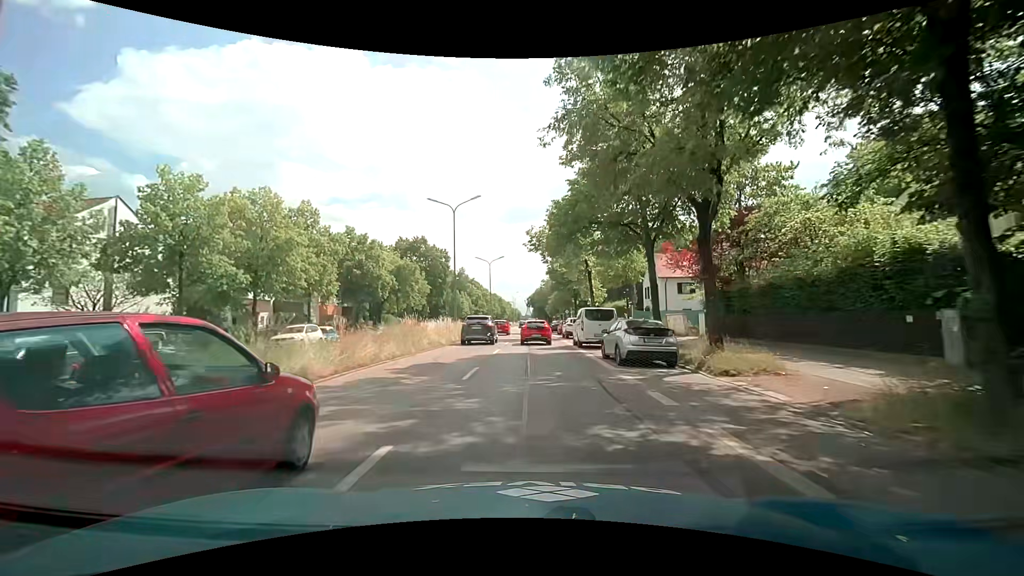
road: primary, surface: asphalt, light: Day
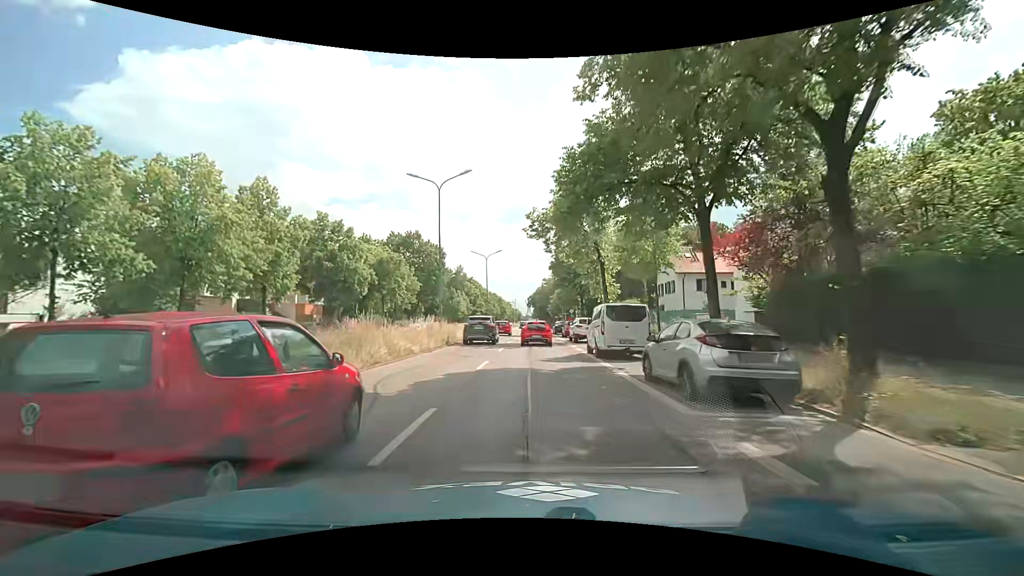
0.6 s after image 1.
(+0.1, +6.6) m; +1°
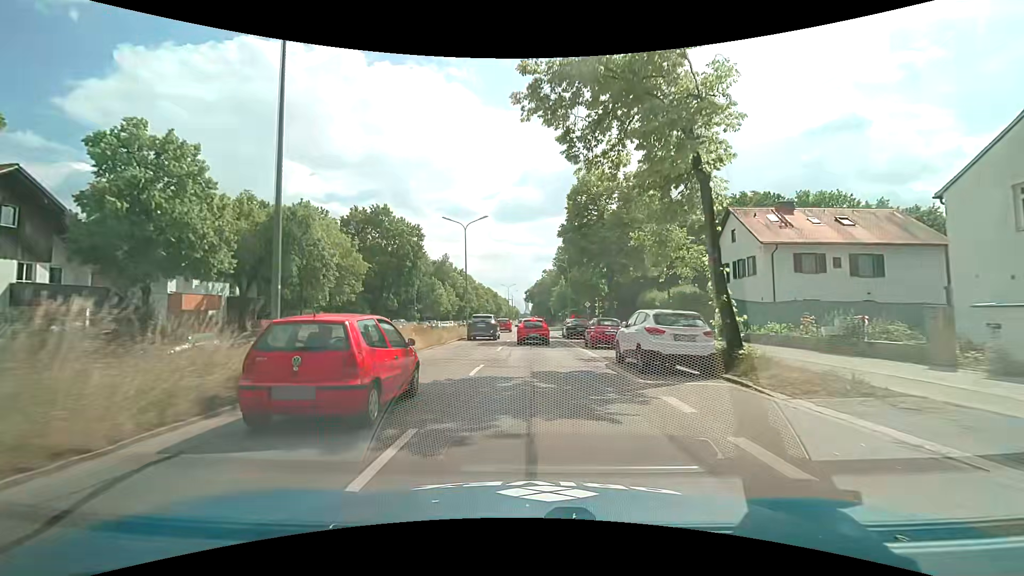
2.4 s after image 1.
(0.0, +19.9) m; 0°
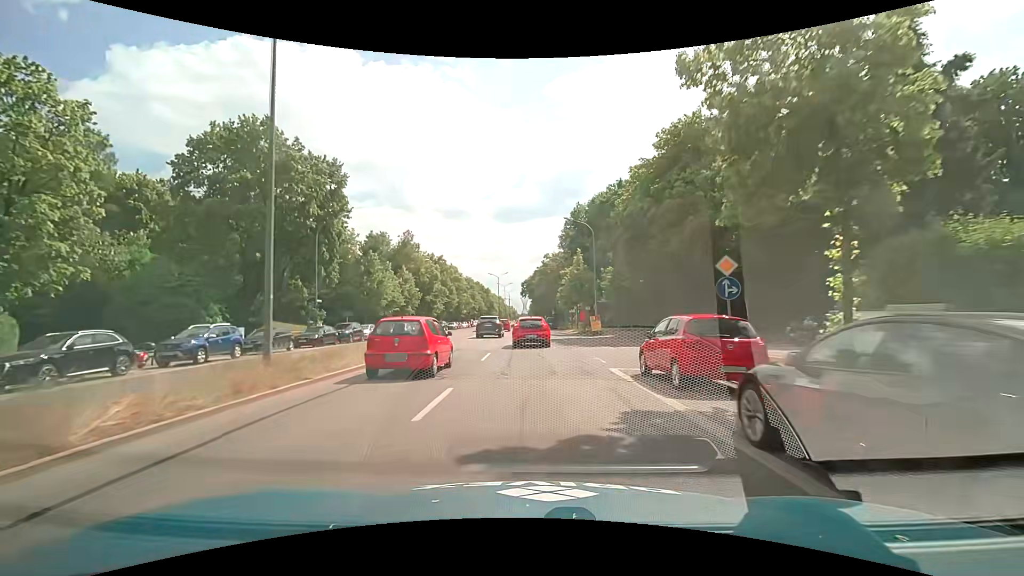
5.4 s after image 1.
(+0.2, +33.1) m; +1°
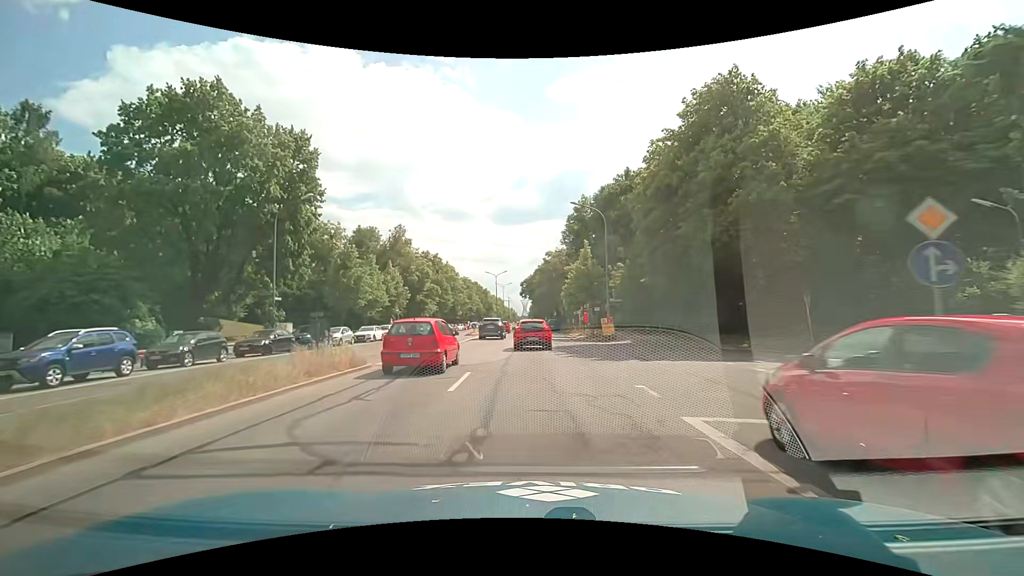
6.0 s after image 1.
(0.0, +6.7) m; 0°
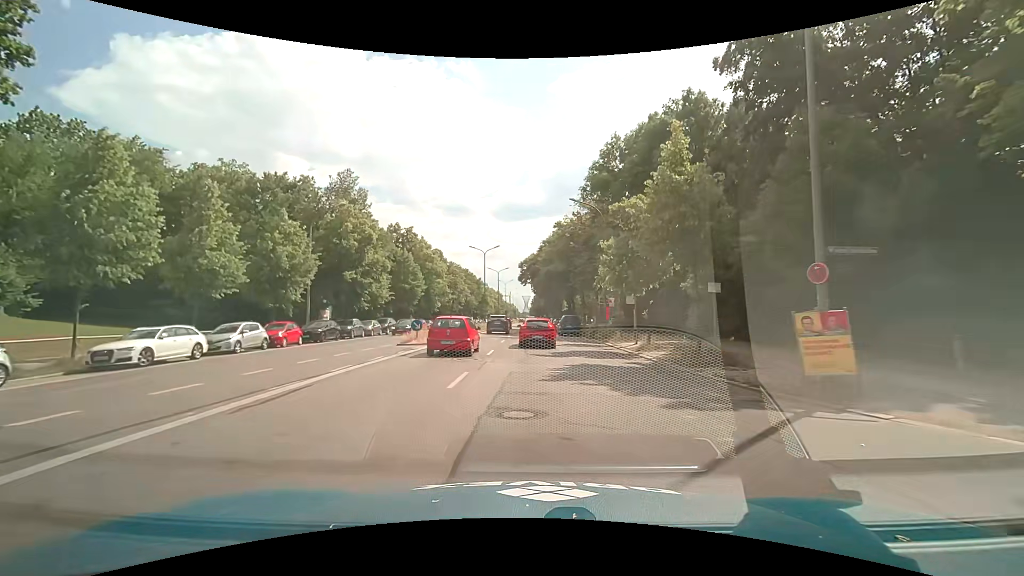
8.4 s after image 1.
(-0.1, +26.9) m; -1°
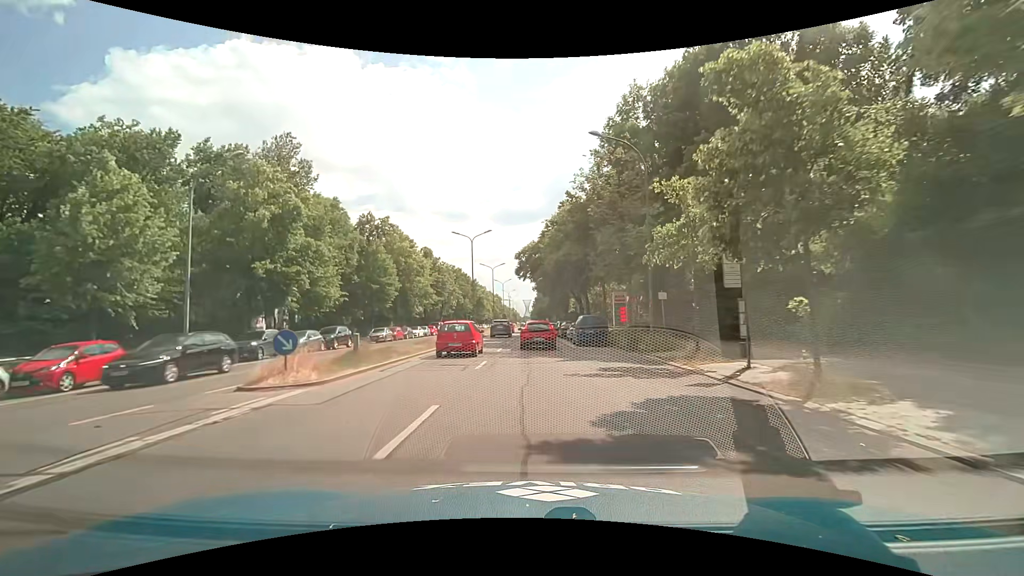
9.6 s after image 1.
(0.0, +13.7) m; 0°
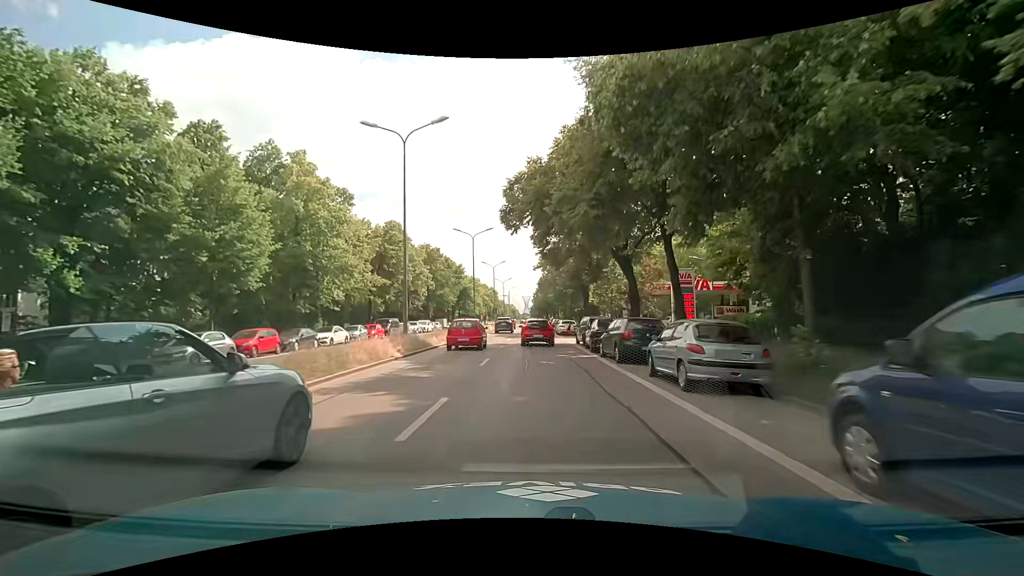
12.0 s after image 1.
(-0.1, +27.1) m; 0°
(0, +10) (0, +20) (0, +30) (-1, +40) (-1, +50) (-2, +60) (-3, +70) (-3, +80) (-3, +90) (-3, +100) m
